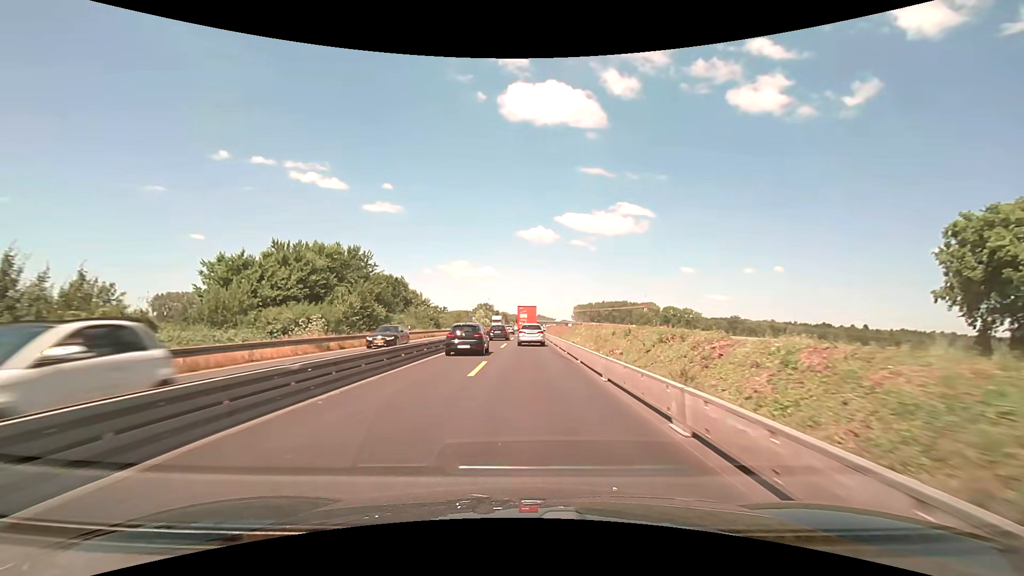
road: motorway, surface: asphalt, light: Day
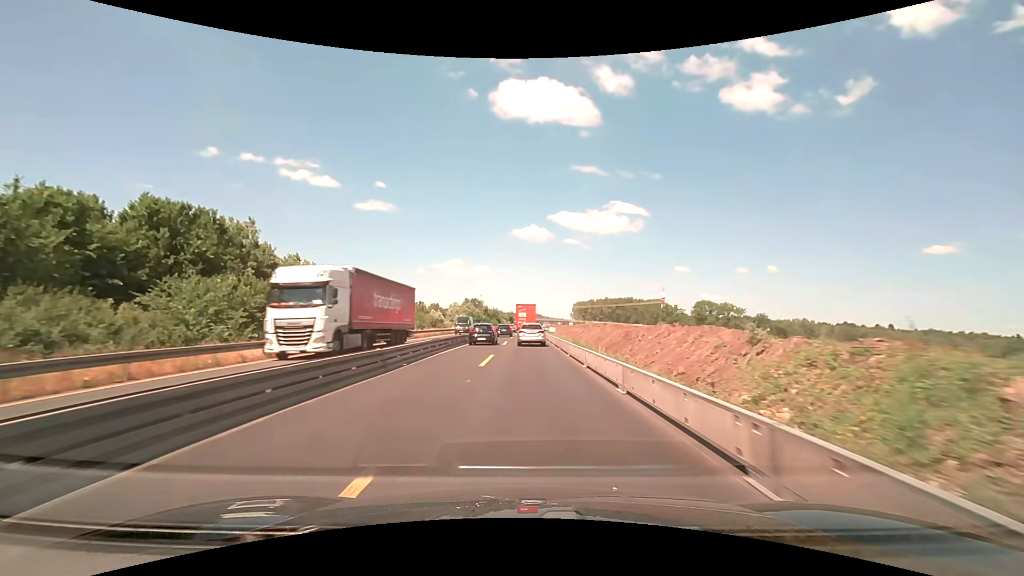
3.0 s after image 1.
(+0.3, +50.6) m; +1°
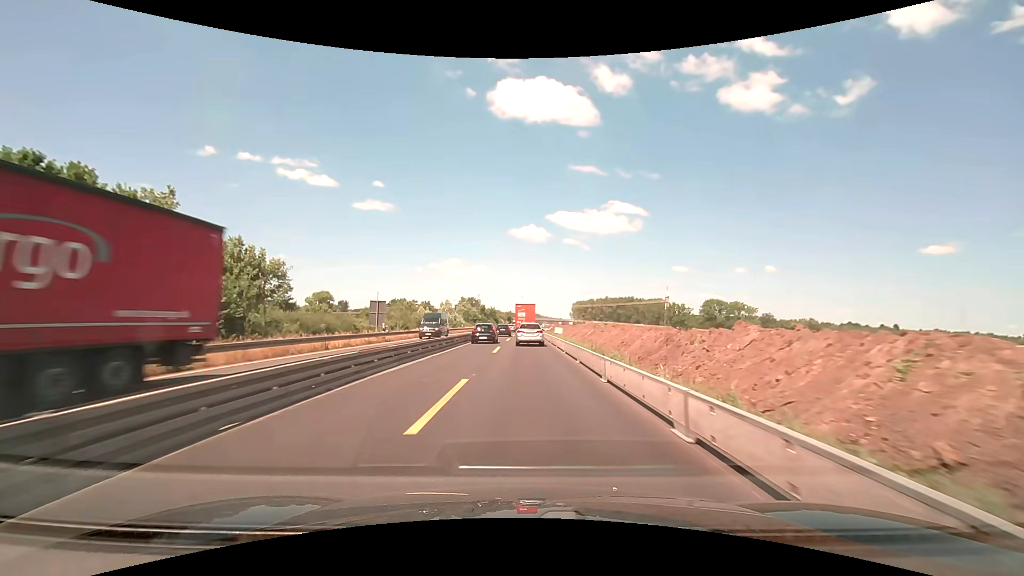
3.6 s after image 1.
(0.0, +10.0) m; 0°
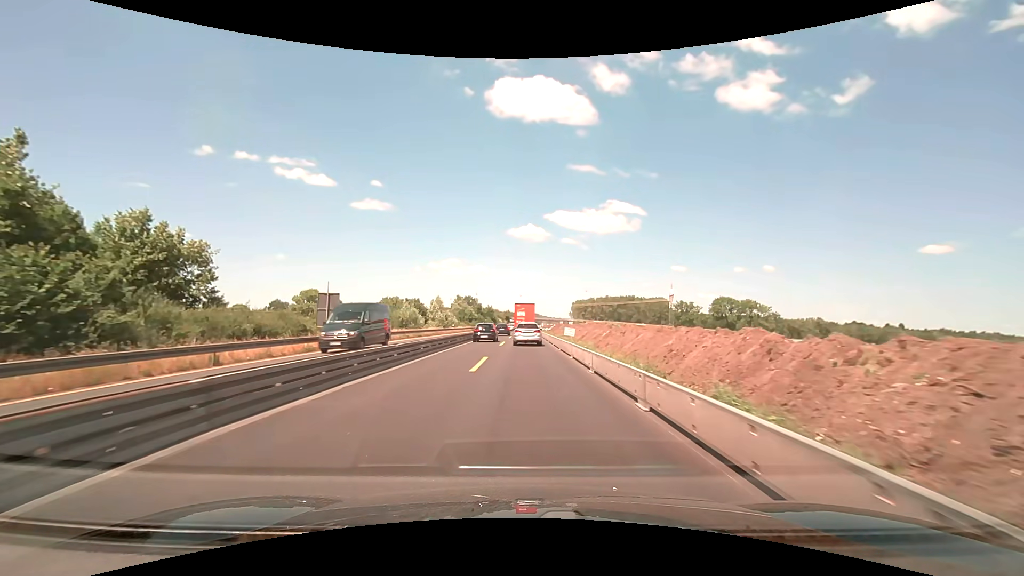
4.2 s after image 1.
(0.0, +10.0) m; 0°
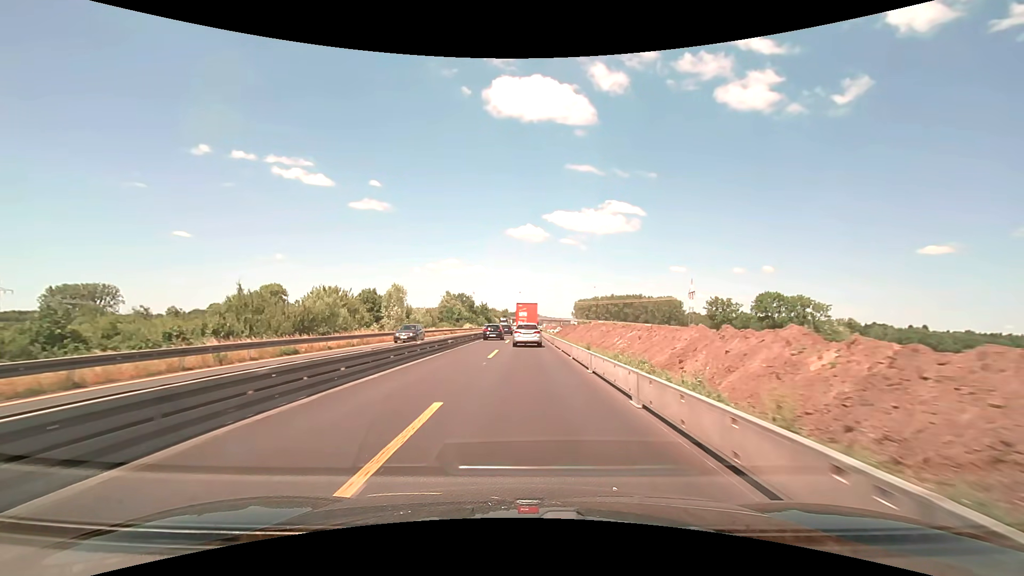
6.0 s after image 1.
(0.0, +29.8) m; 0°
